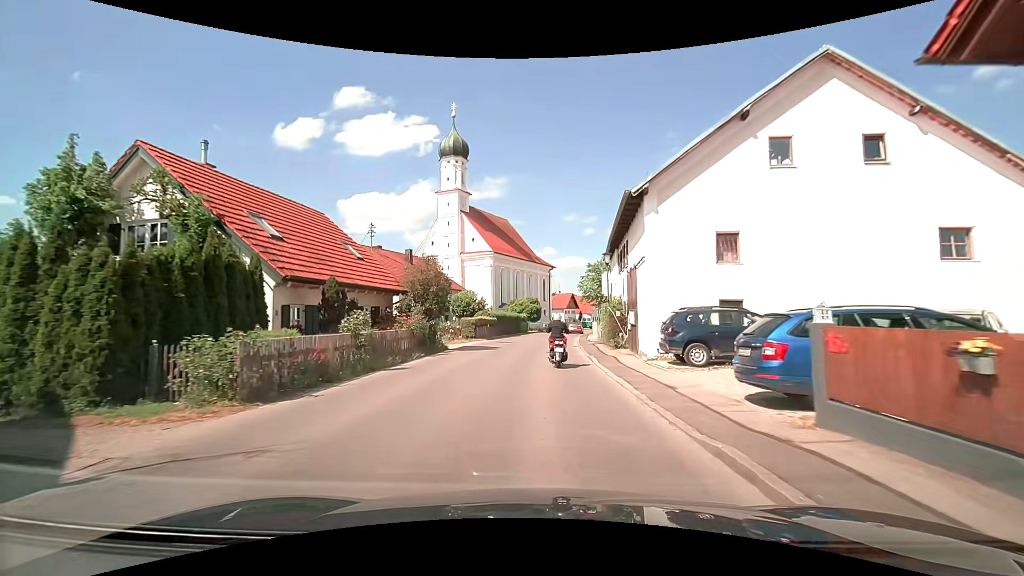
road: secondary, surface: asphalt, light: Day
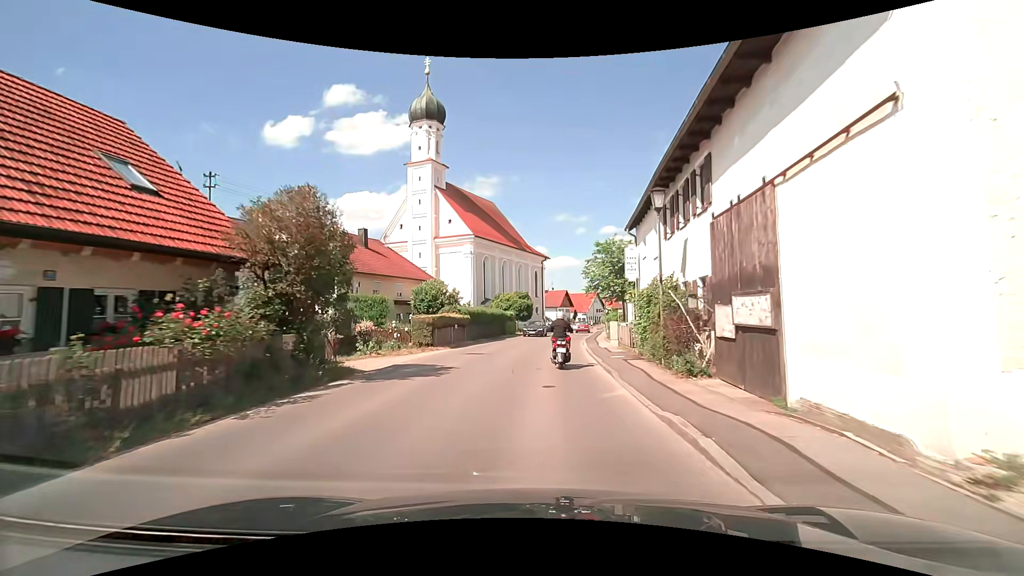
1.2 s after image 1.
(0.0, +12.3) m; 0°
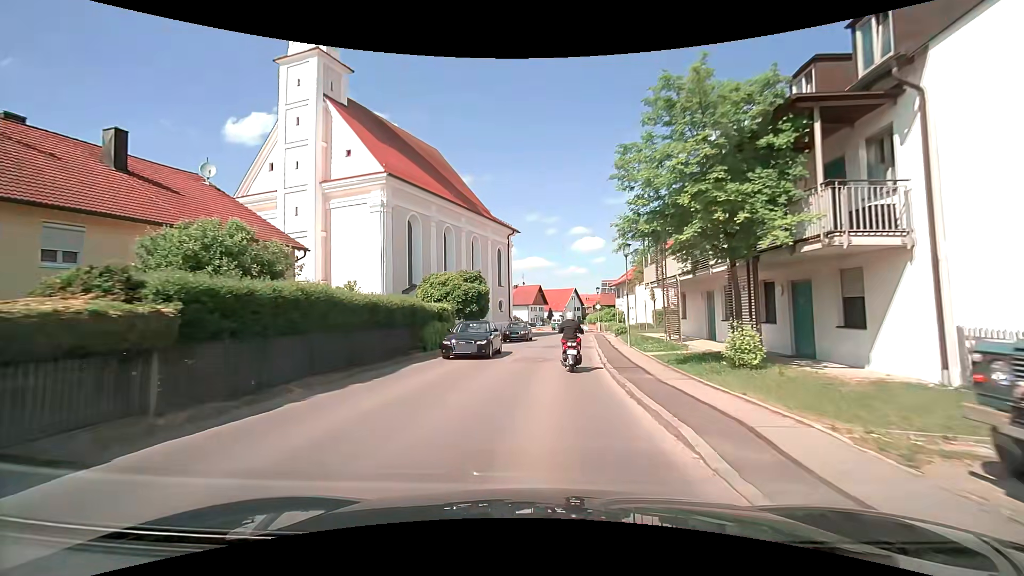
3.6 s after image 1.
(+0.6, +22.9) m; +3°
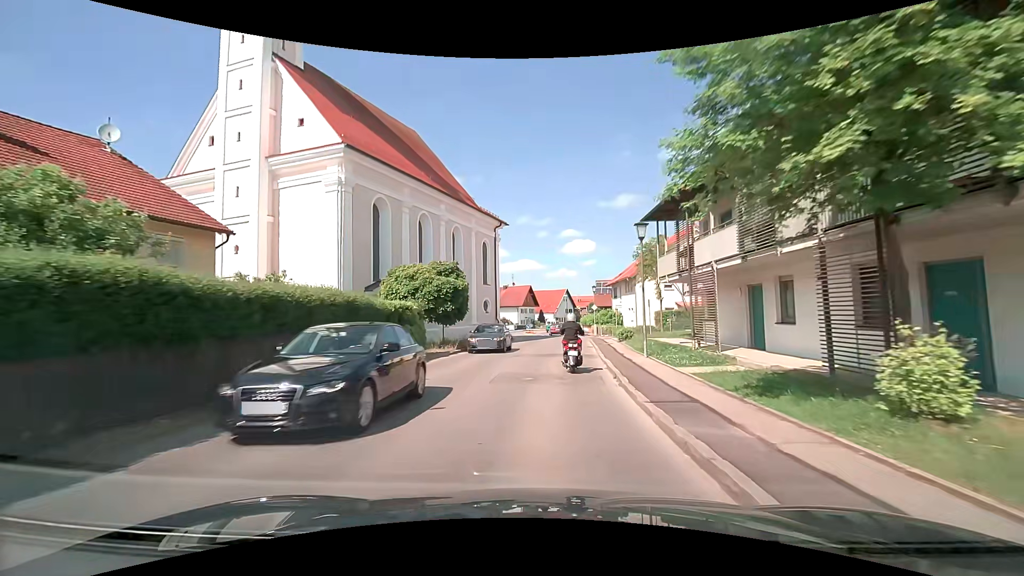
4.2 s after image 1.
(+0.1, +5.4) m; +1°
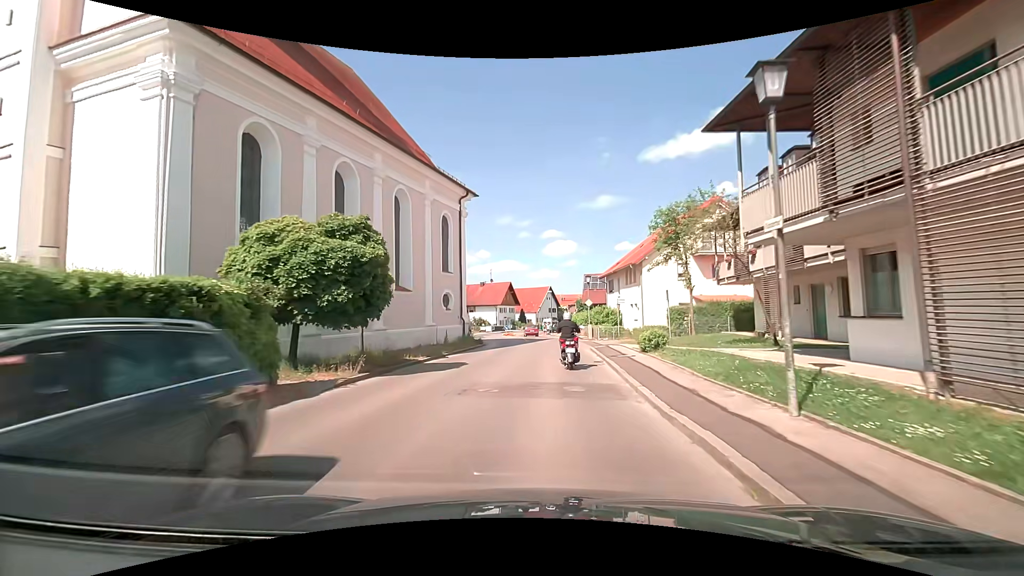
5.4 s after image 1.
(+0.2, +11.2) m; +2°
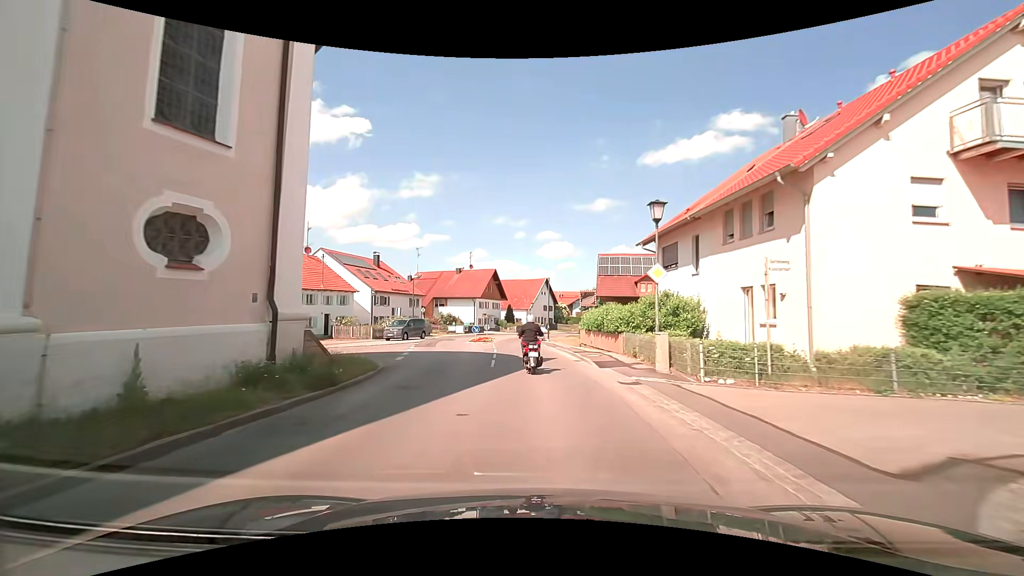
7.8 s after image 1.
(+0.4, +24.5) m; 0°
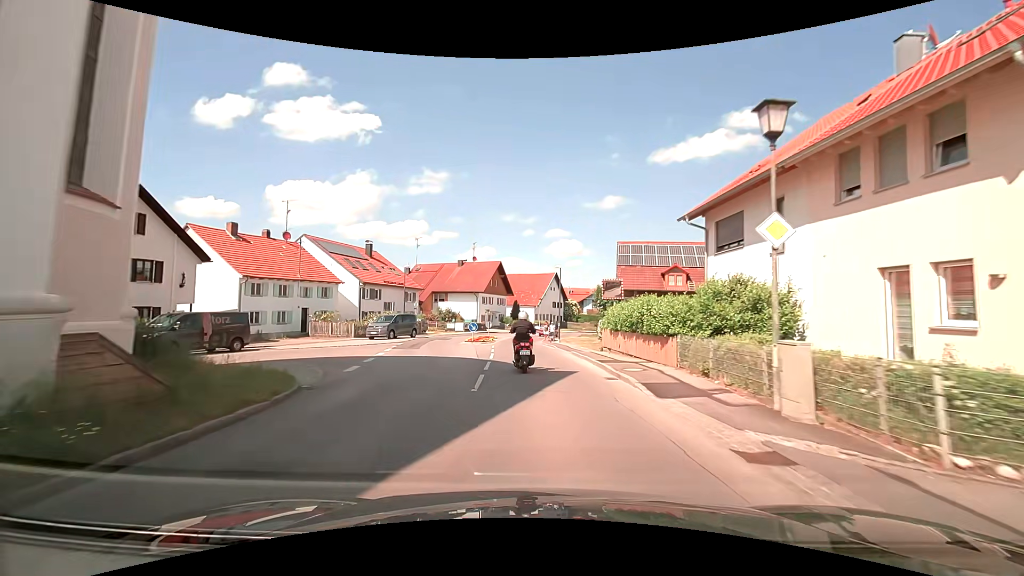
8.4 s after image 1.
(0.0, +6.6) m; 0°
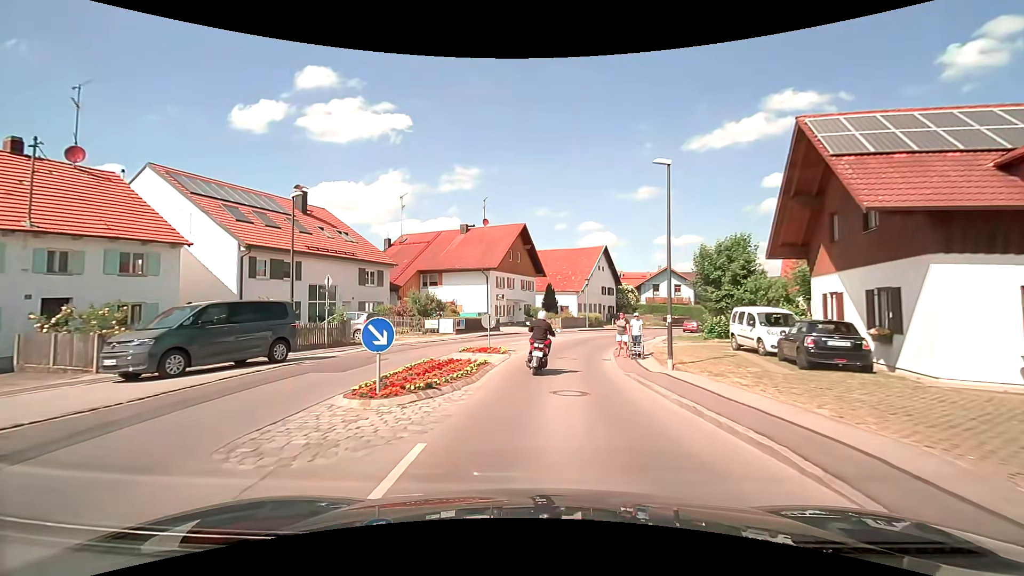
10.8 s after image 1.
(-0.8, +25.2) m; -4°
(0, +10) (+1, +20) (+2, +30) (+6, +39) (+11, +48) (+16, +56) (+23, +64) (+29, +71) (+36, +79) (+43, +86) m
